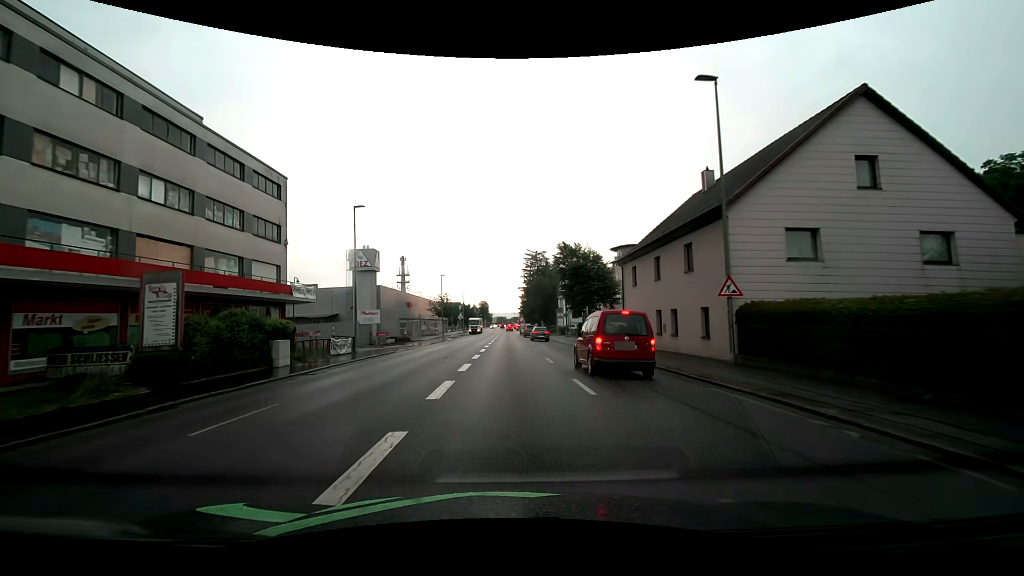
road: tertiary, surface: asphalt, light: Day
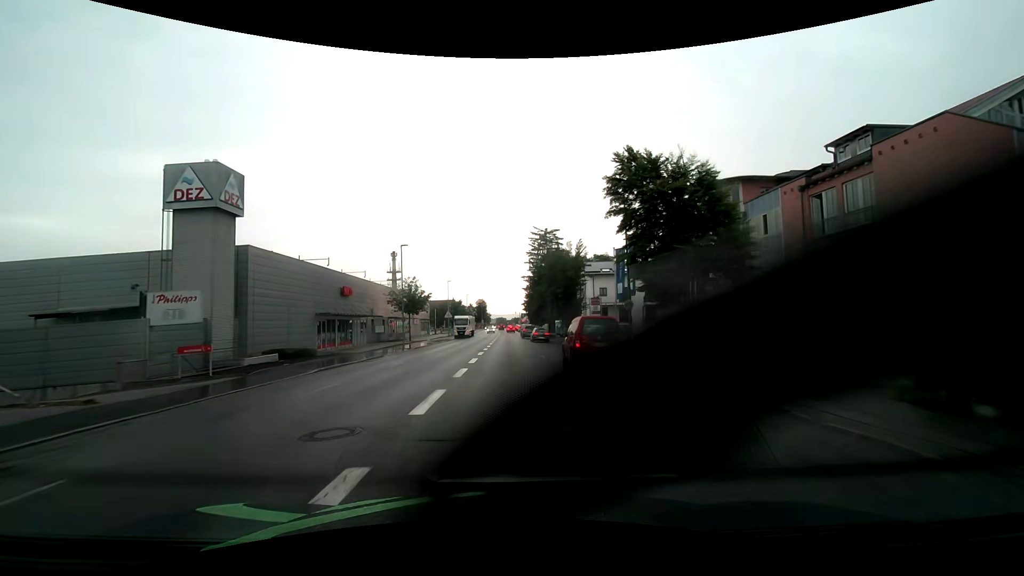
(-0.1, +31.5) m; 0°
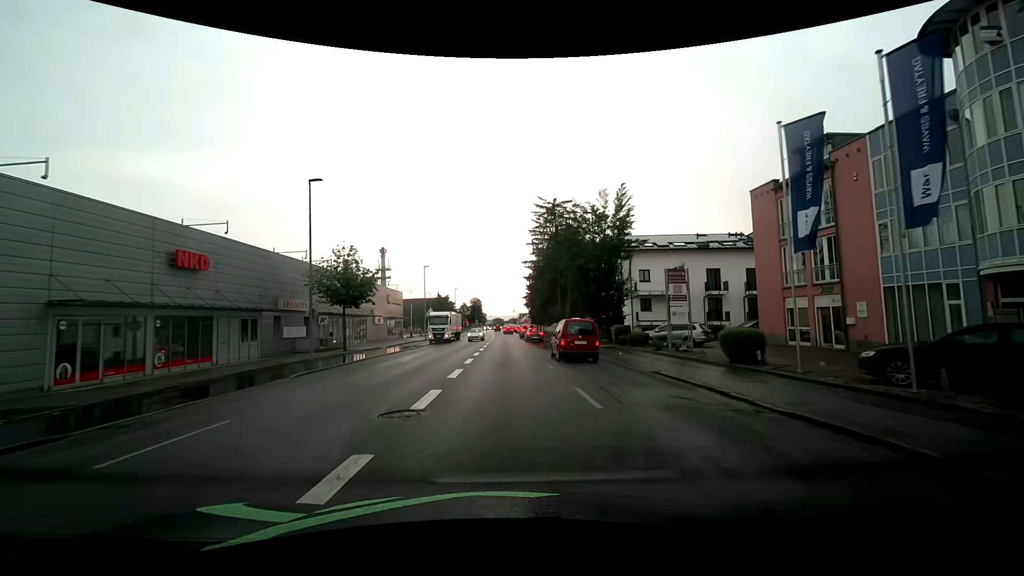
(0.0, +23.6) m; 0°
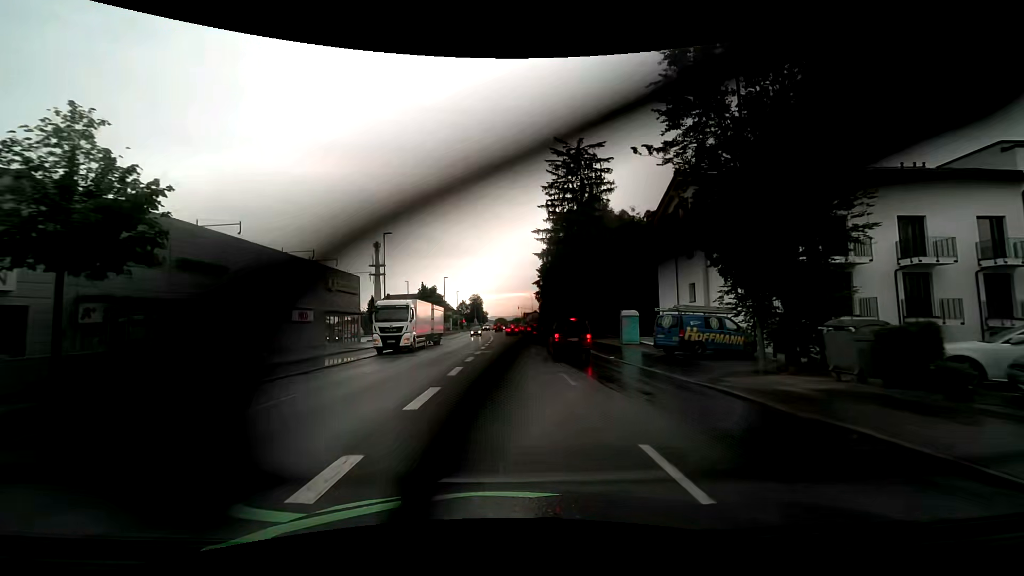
(-0.1, +24.0) m; 0°
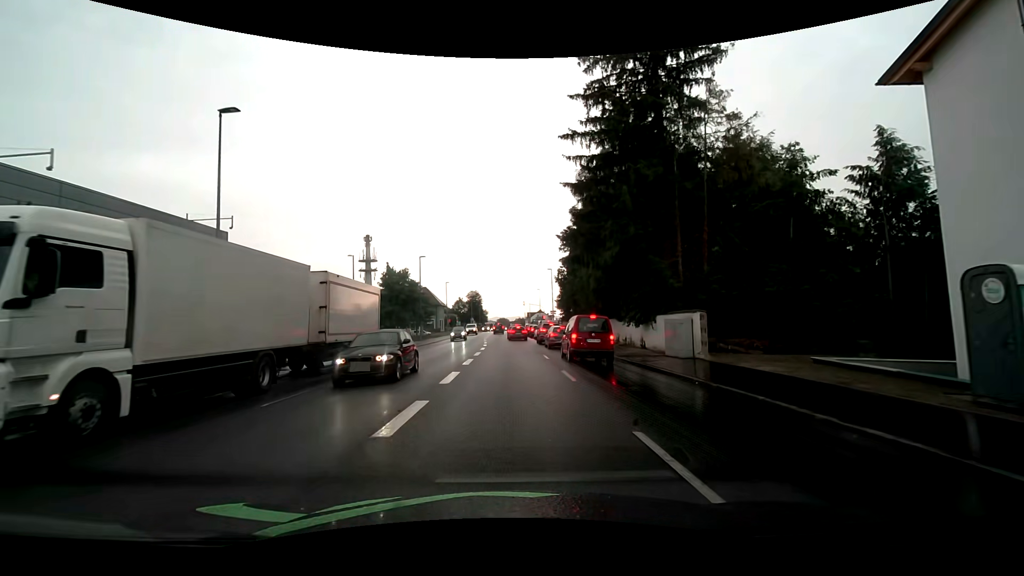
(-0.1, +26.0) m; 0°
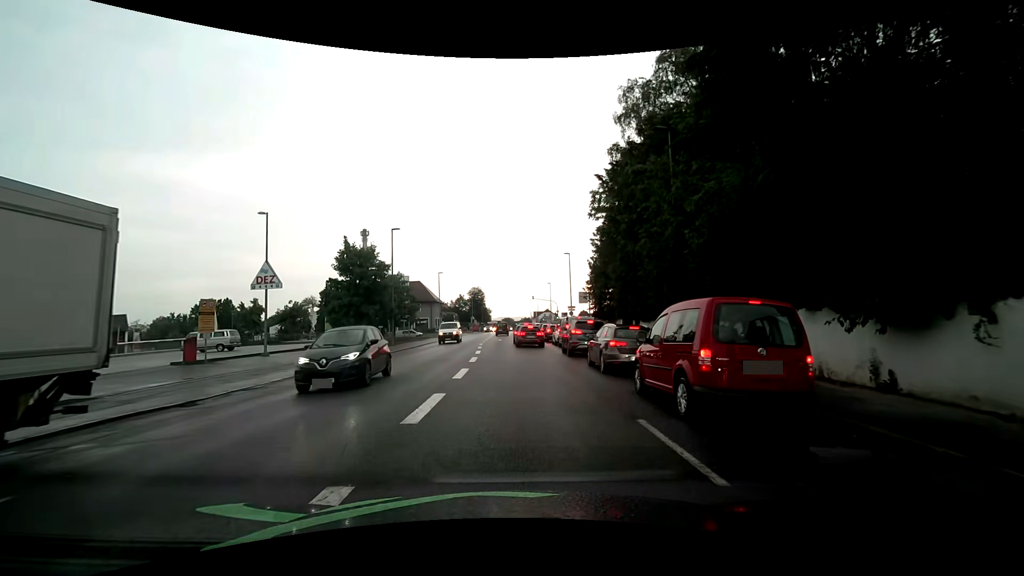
(0.0, +17.0) m; -1°
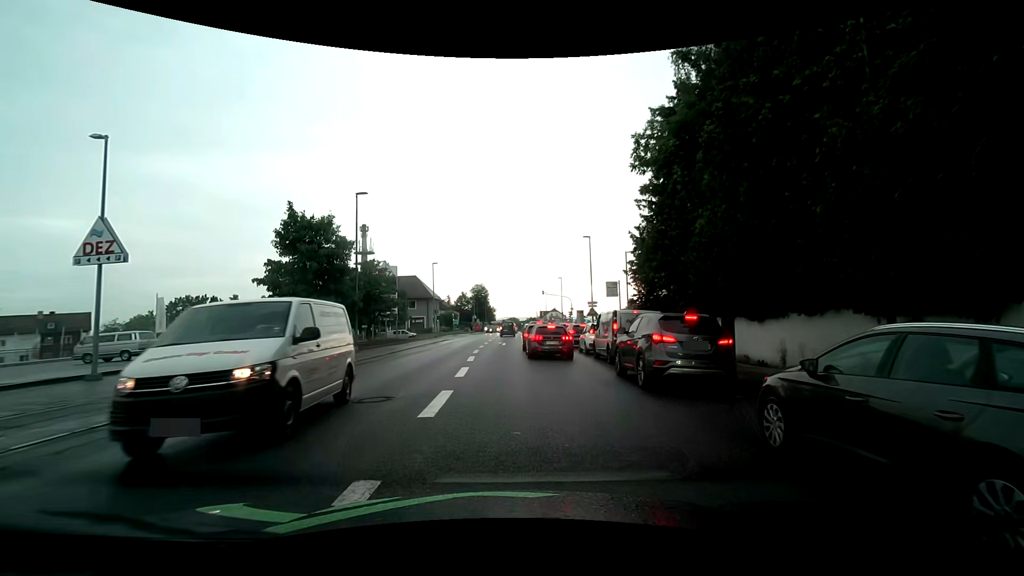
(0.0, +11.5) m; 0°
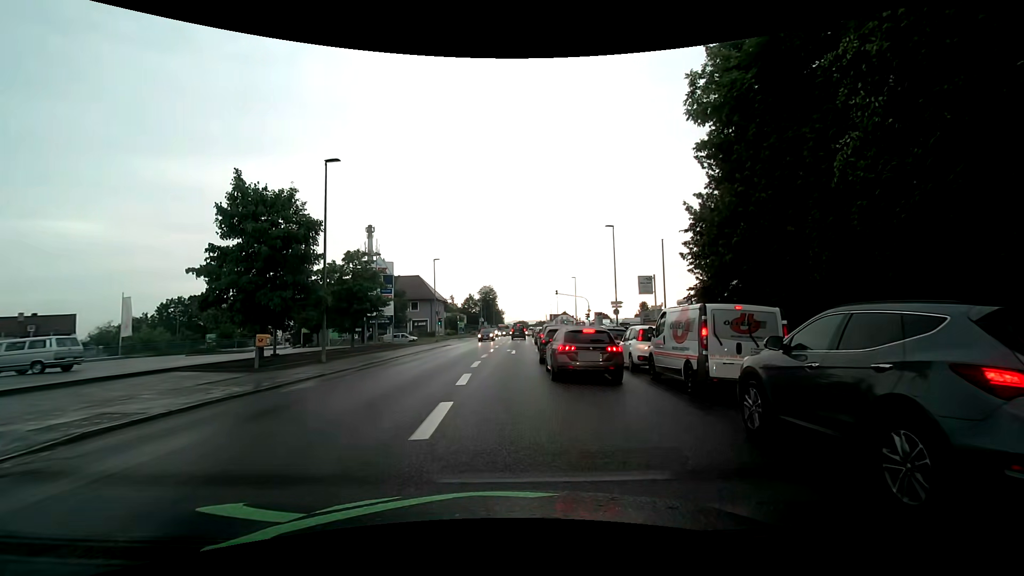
(0.0, +7.1) m; 0°
